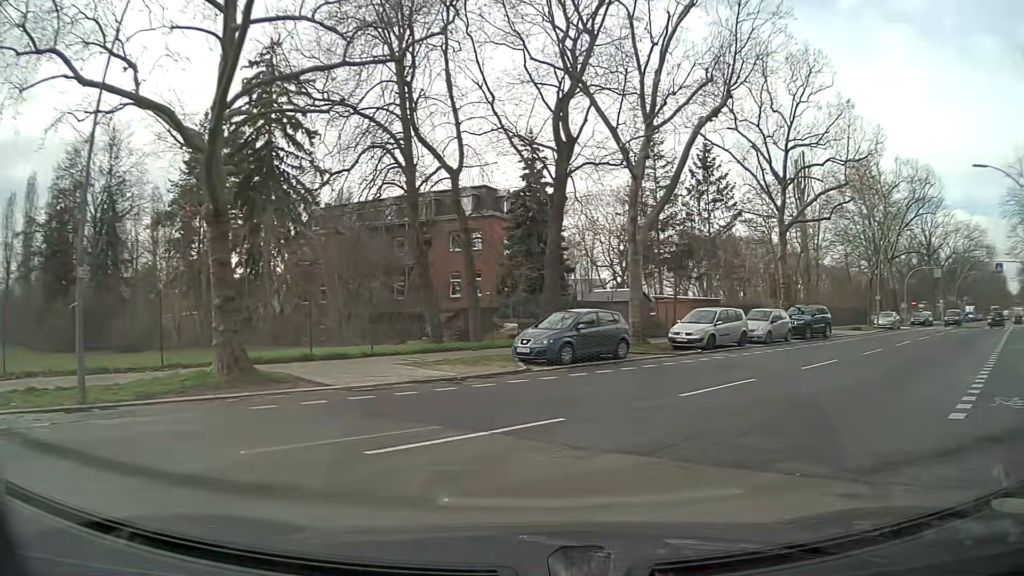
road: tertiary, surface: asphalt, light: Day
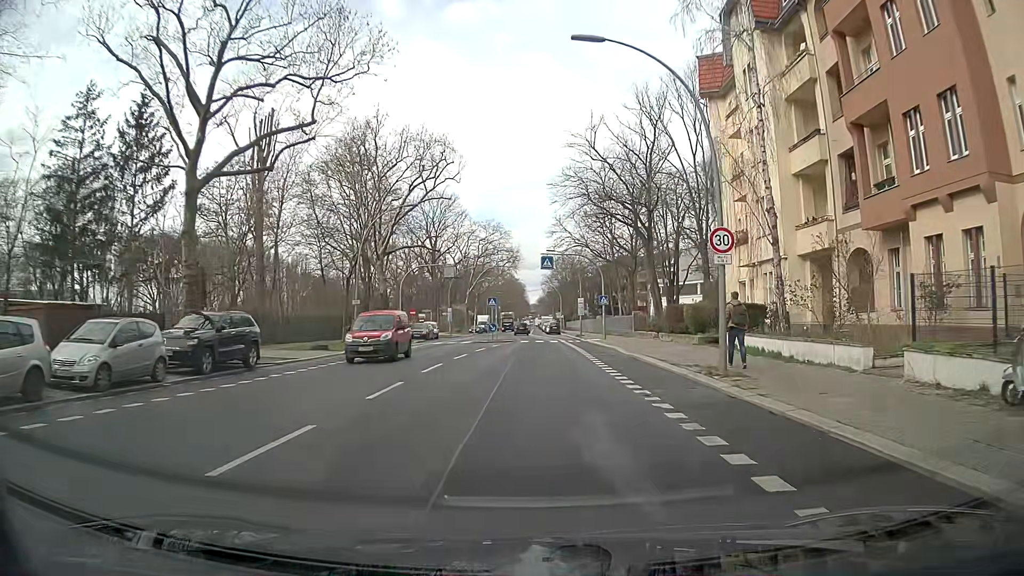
(+7.8, +14.8) m; +42°
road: secondary
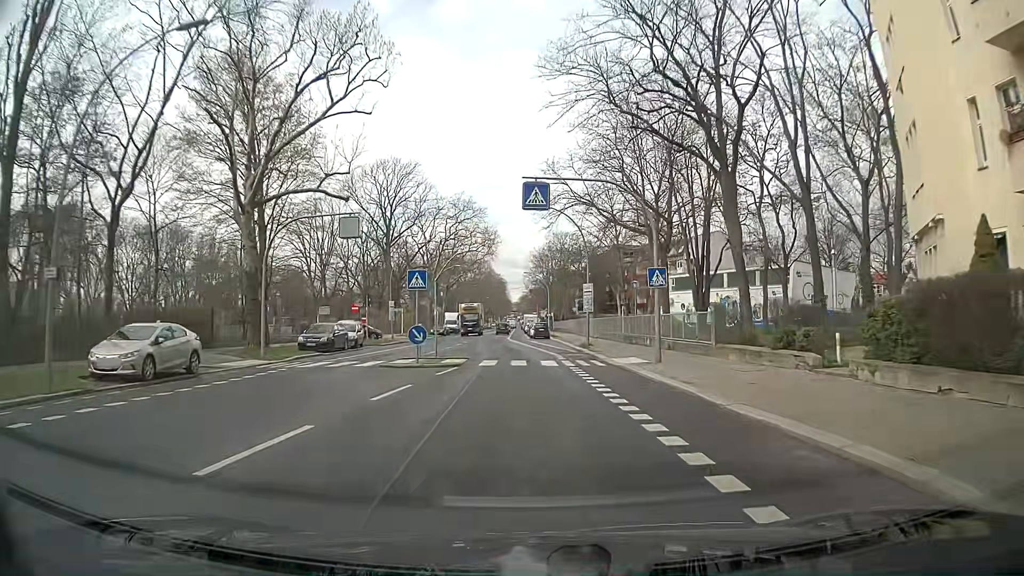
(+0.4, +24.0) m; +1°
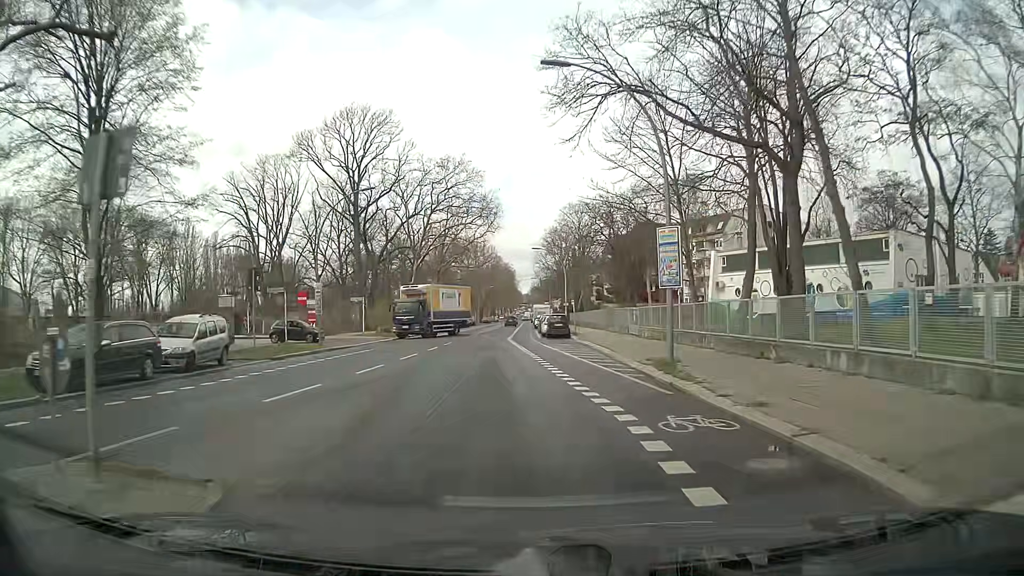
(+0.2, +20.9) m; -1°
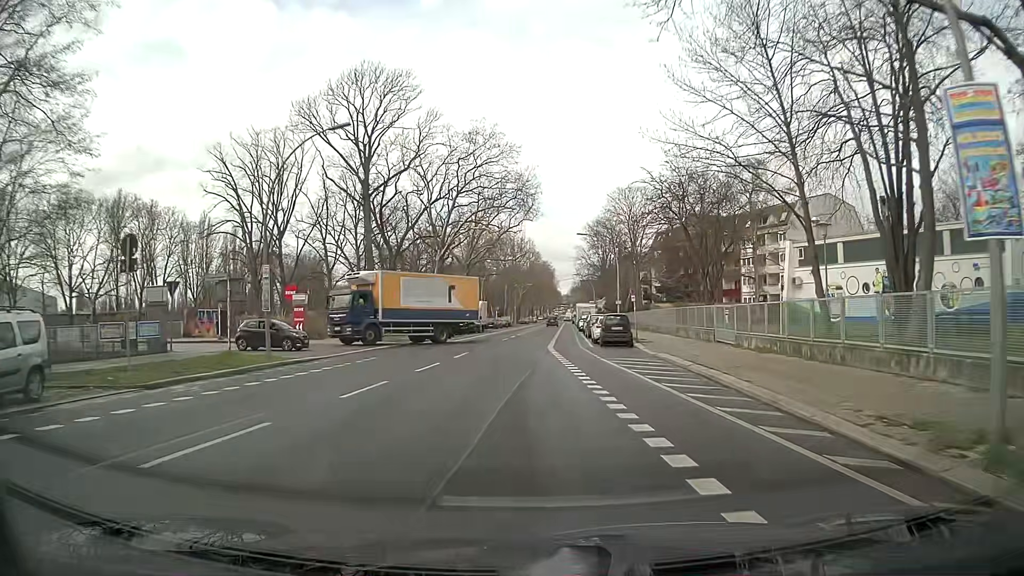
(-0.3, +11.5) m; -2°
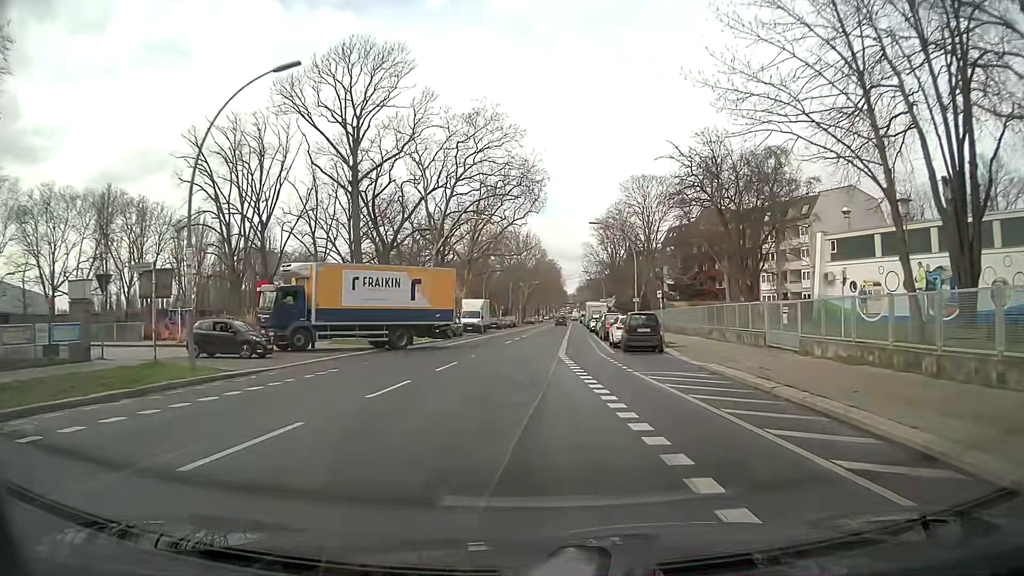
(-0.1, +5.9) m; -1°
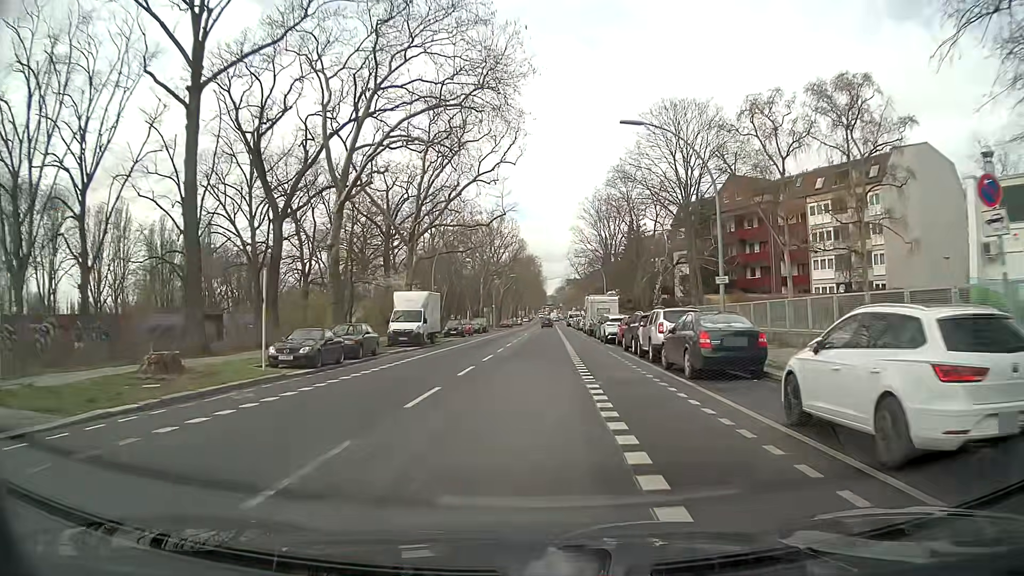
(+0.2, +24.7) m; +2°
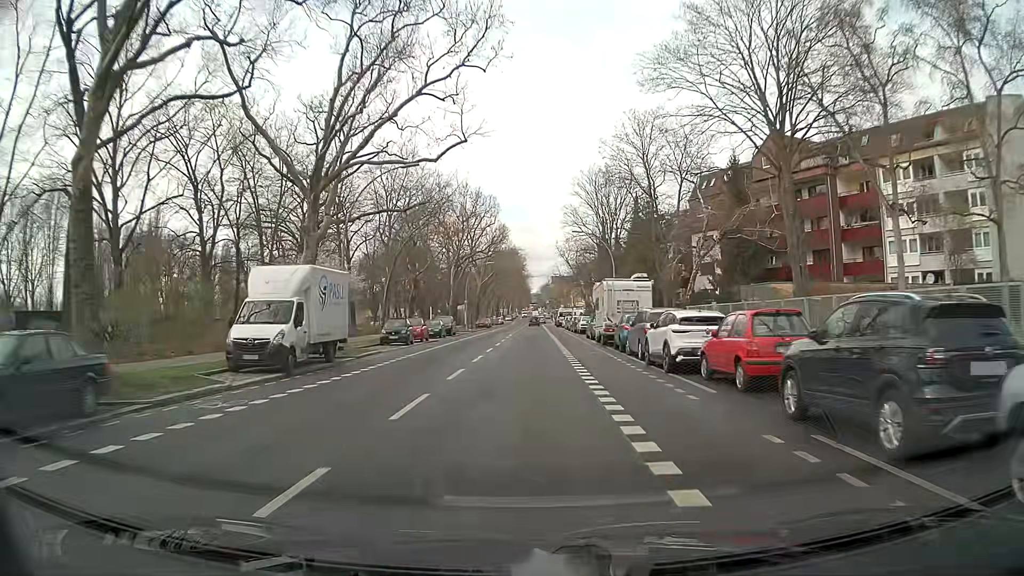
(+0.3, +19.5) m; +1°
